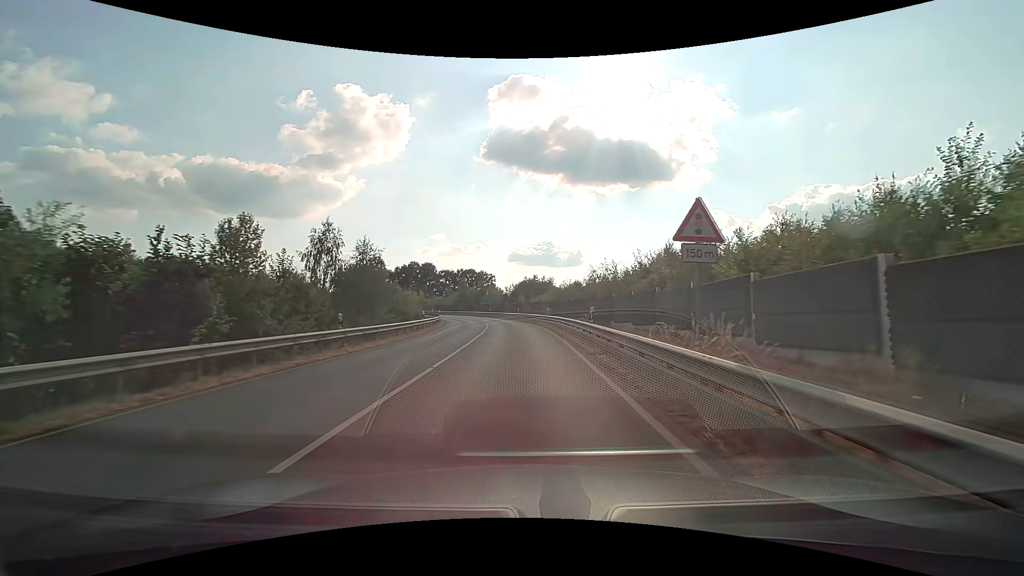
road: secondary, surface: asphalt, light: Day
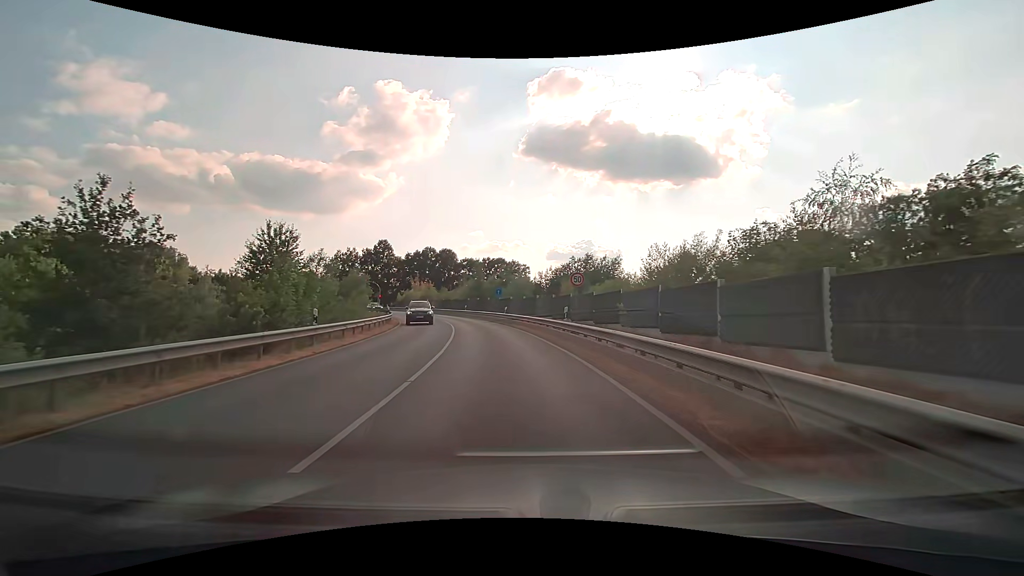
(-0.8, +38.0) m; -4°
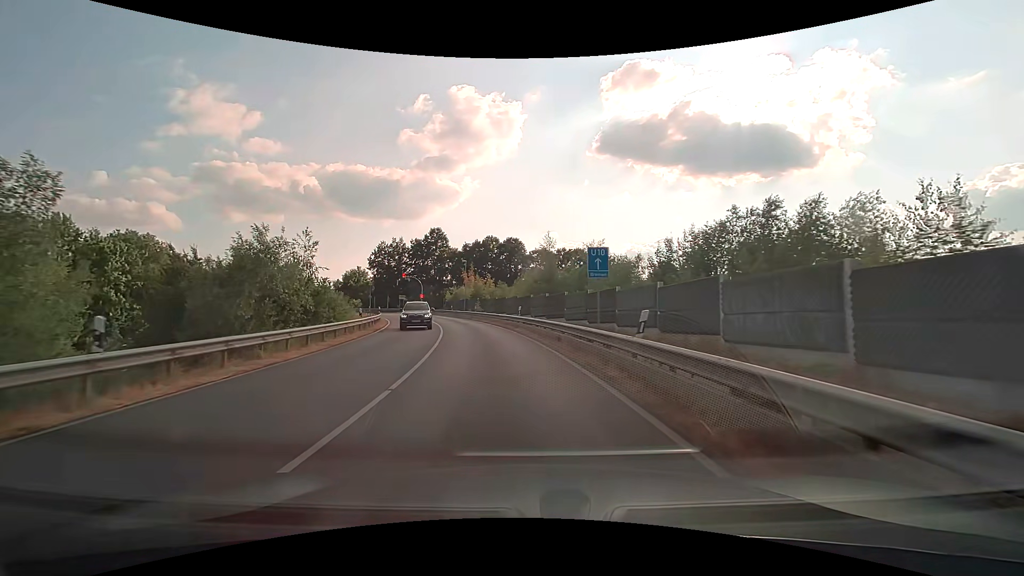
(-2.0, +30.3) m; -8°
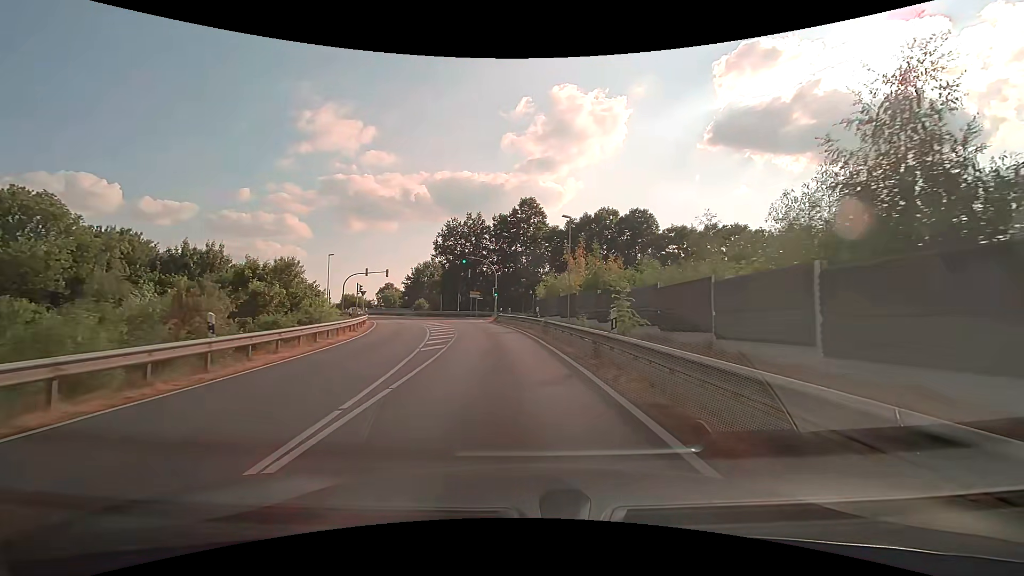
(-4.2, +37.7) m; -12°
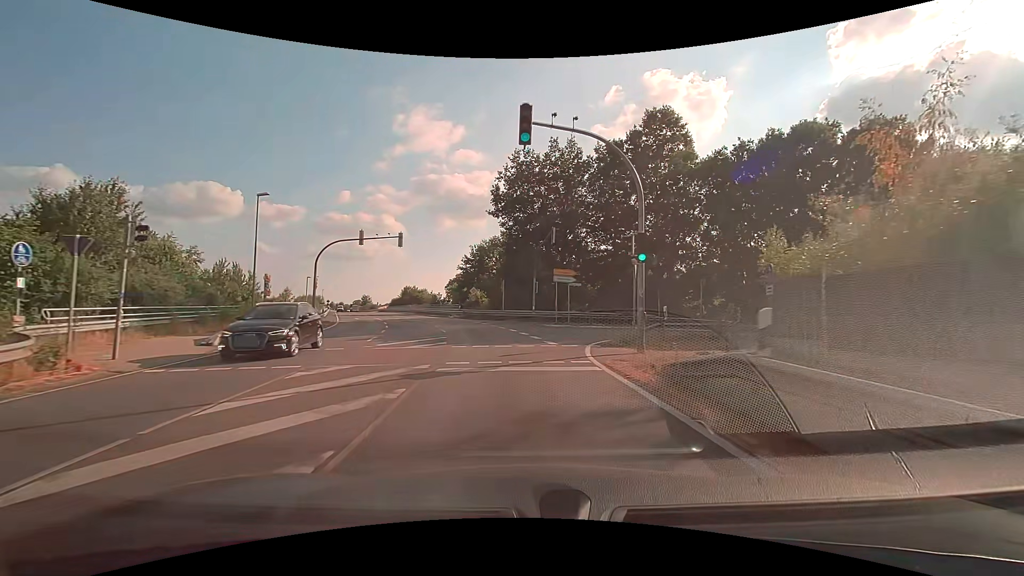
(-3.5, +36.8) m; -10°
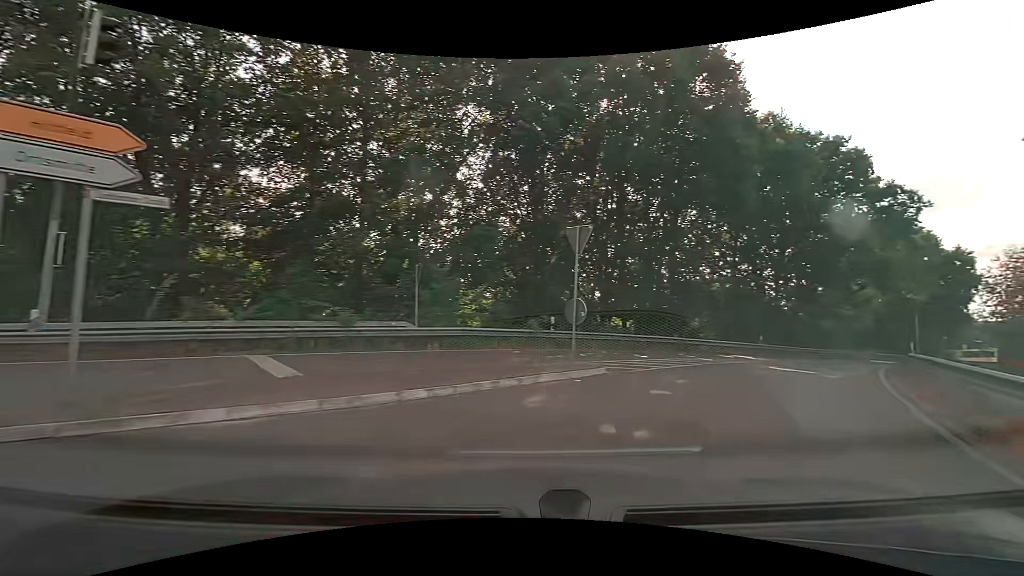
(+2.8, +24.1) m; +35°
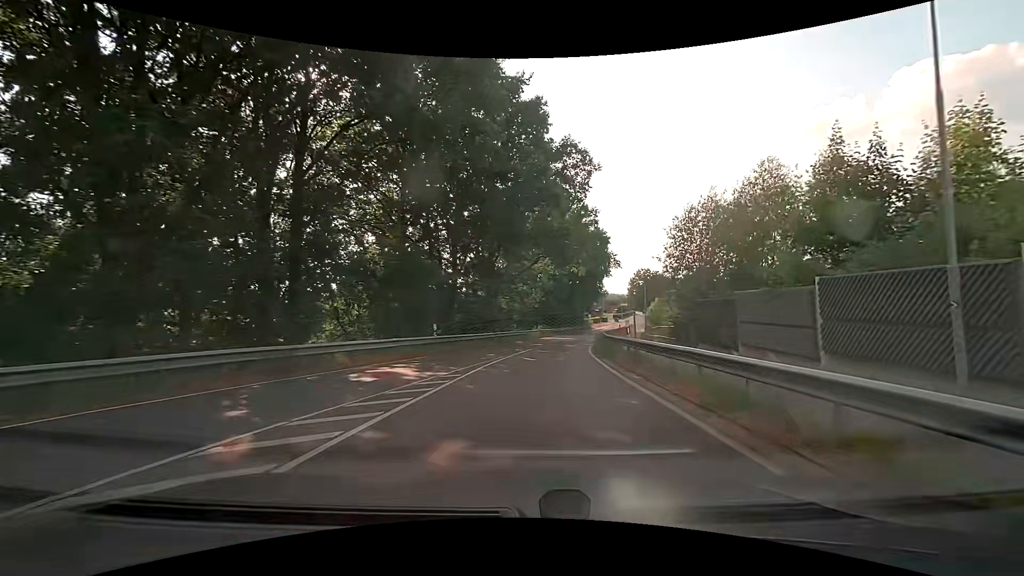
(+5.6, +13.9) m; +34°
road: residential
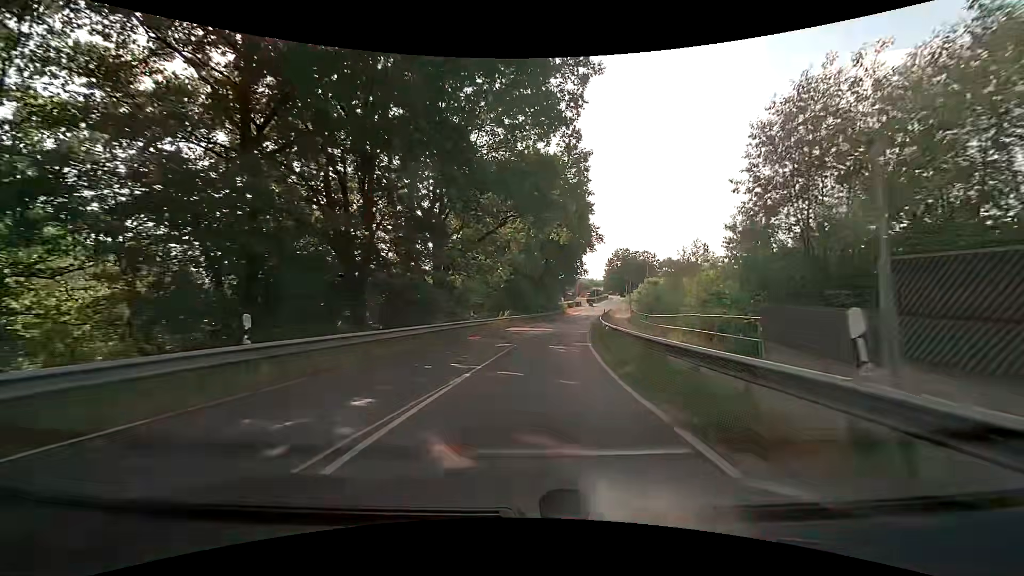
(+0.4, +13.5) m; +3°
(0, +10) (+1, +20) (+2, +30) (+3, +40) (+5, +50) (+6, +60) (+8, +69) (+10, +79) (+12, +89) (+13, +99) m
